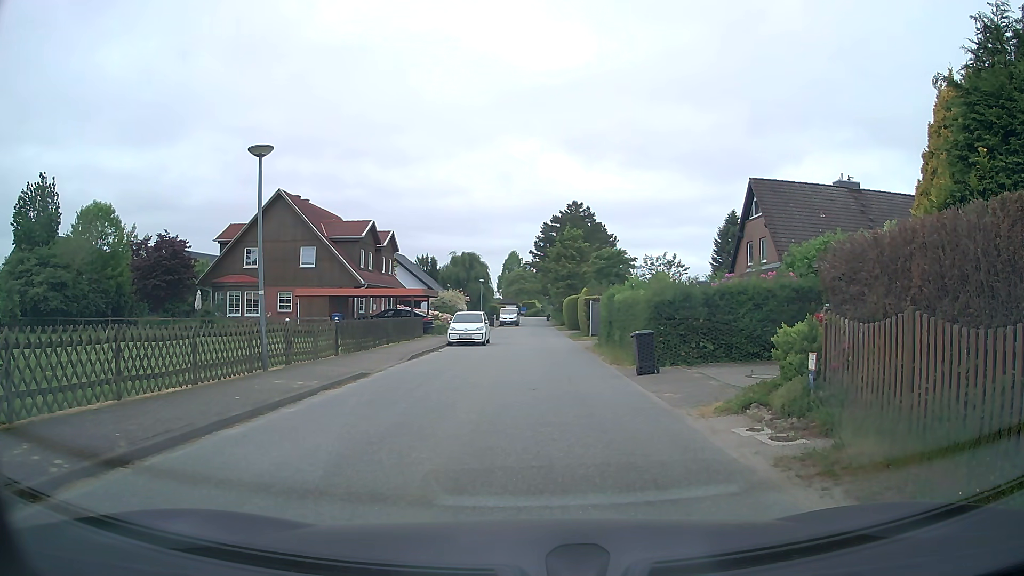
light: Day
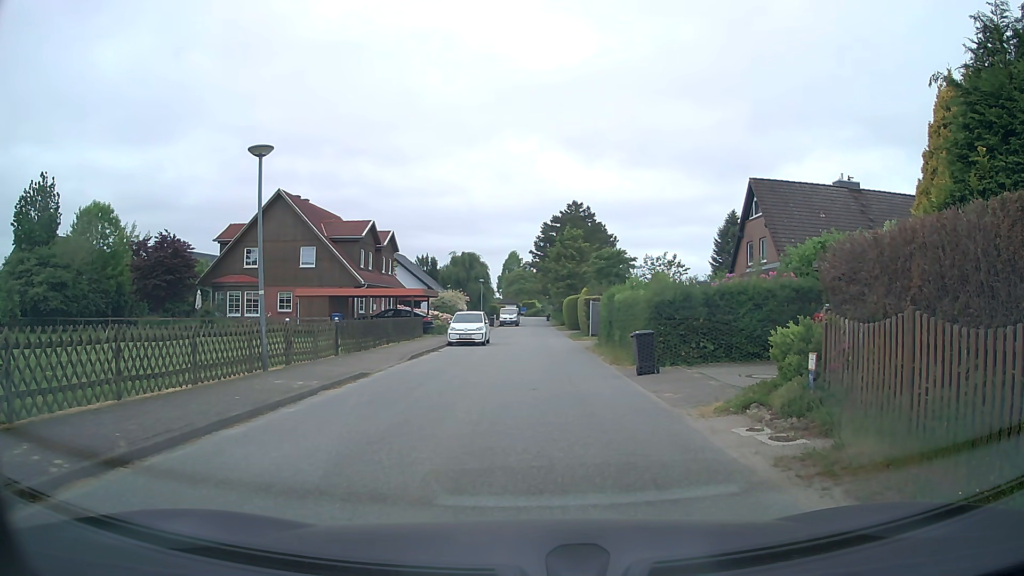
(0.0, 0.0) m; 0°
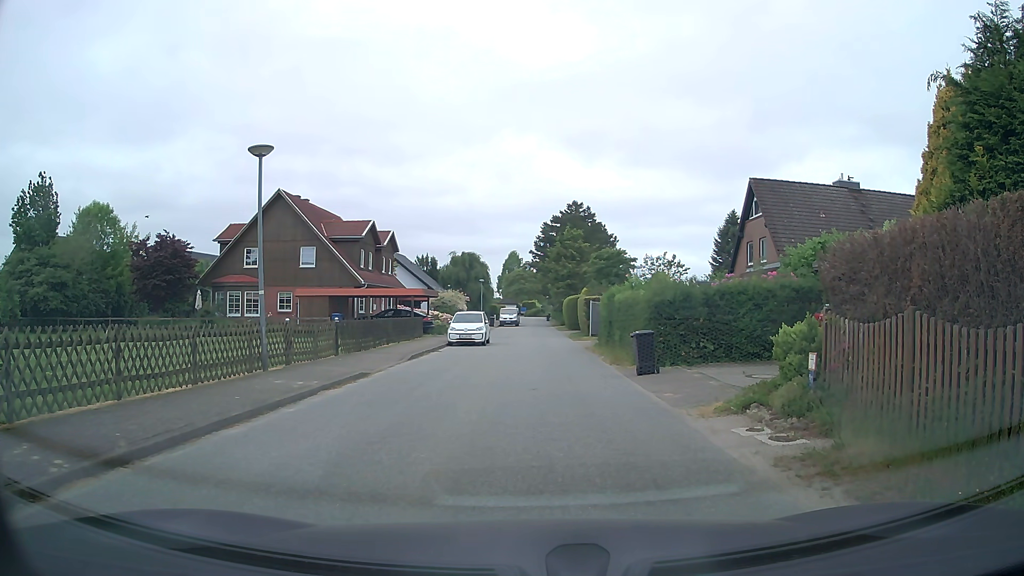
(0.0, 0.0) m; 0°
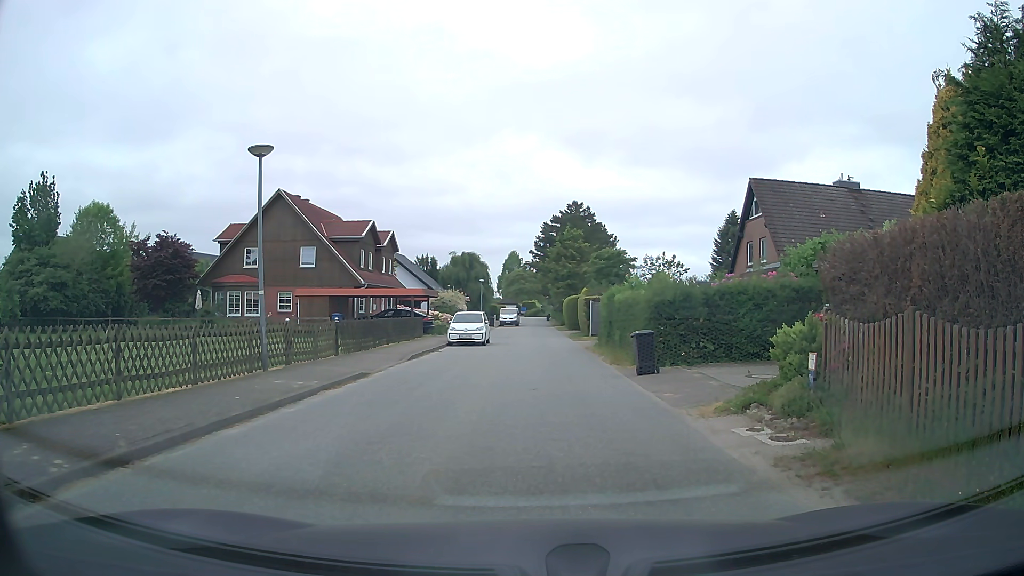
(0.0, 0.0) m; 0°
